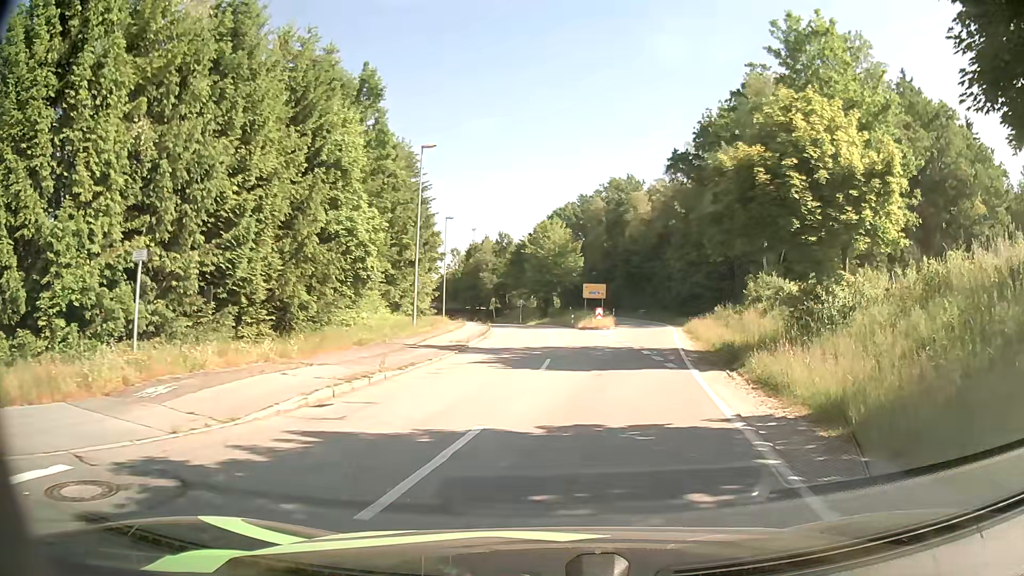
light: Day
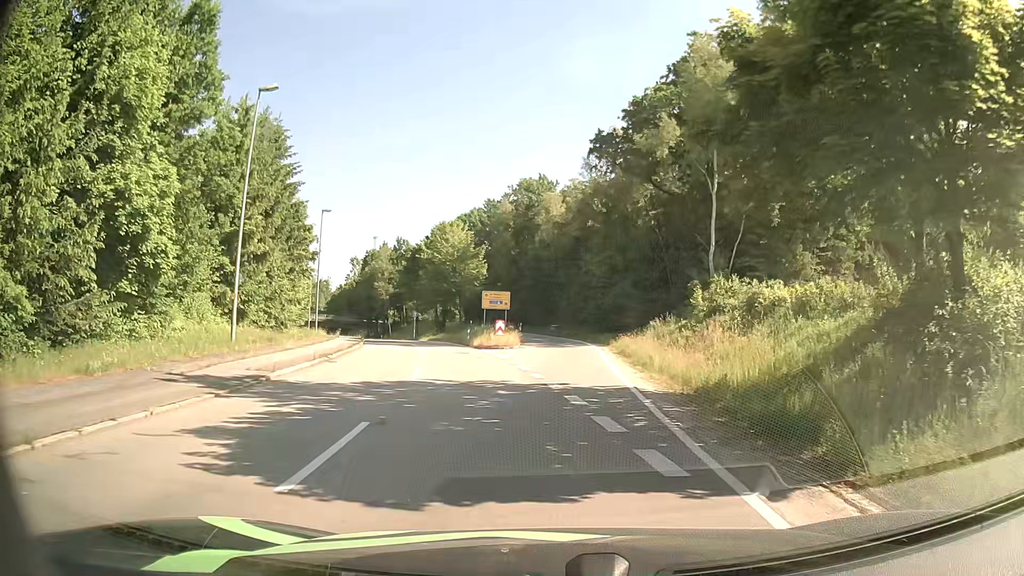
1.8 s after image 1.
(+1.1, +11.6) m; +9°
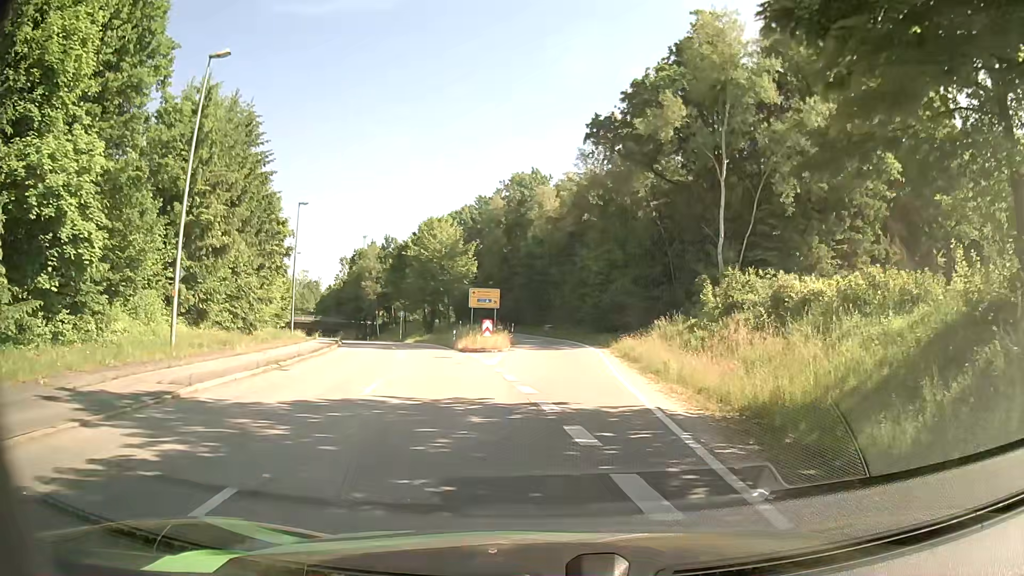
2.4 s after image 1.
(-0.1, +4.1) m; 0°
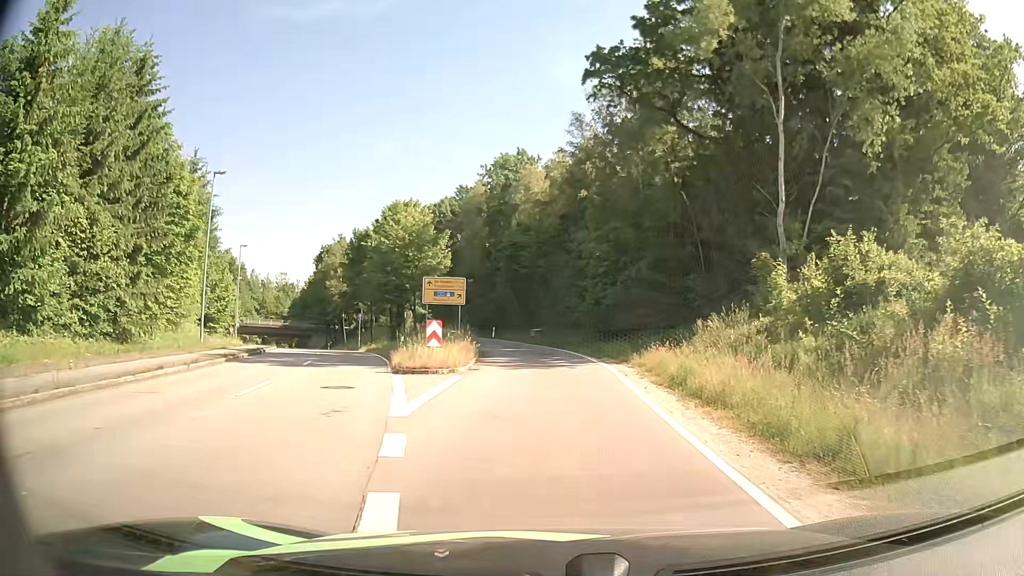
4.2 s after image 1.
(+0.1, +12.9) m; +1°
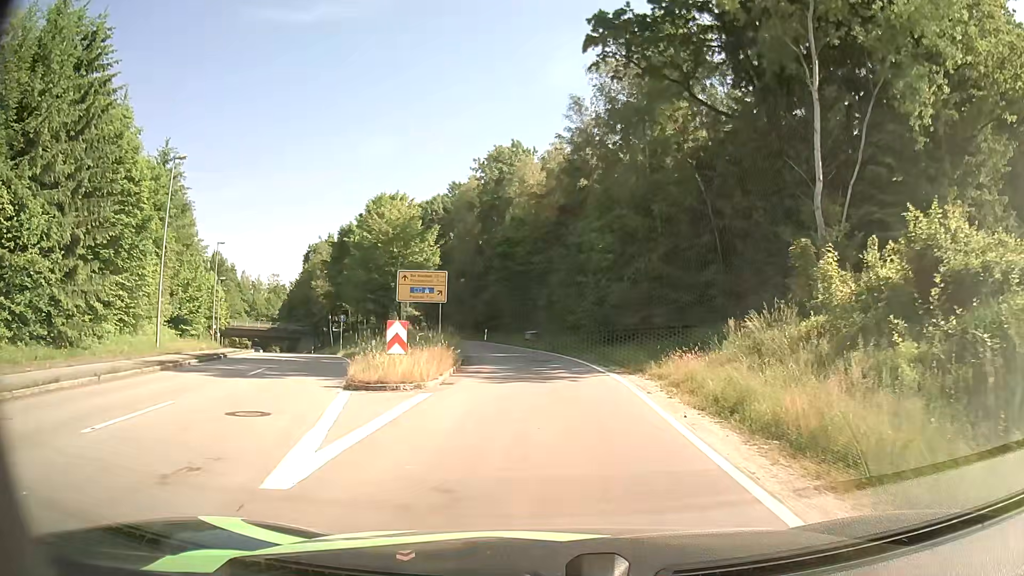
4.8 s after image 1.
(0.0, +4.7) m; 0°
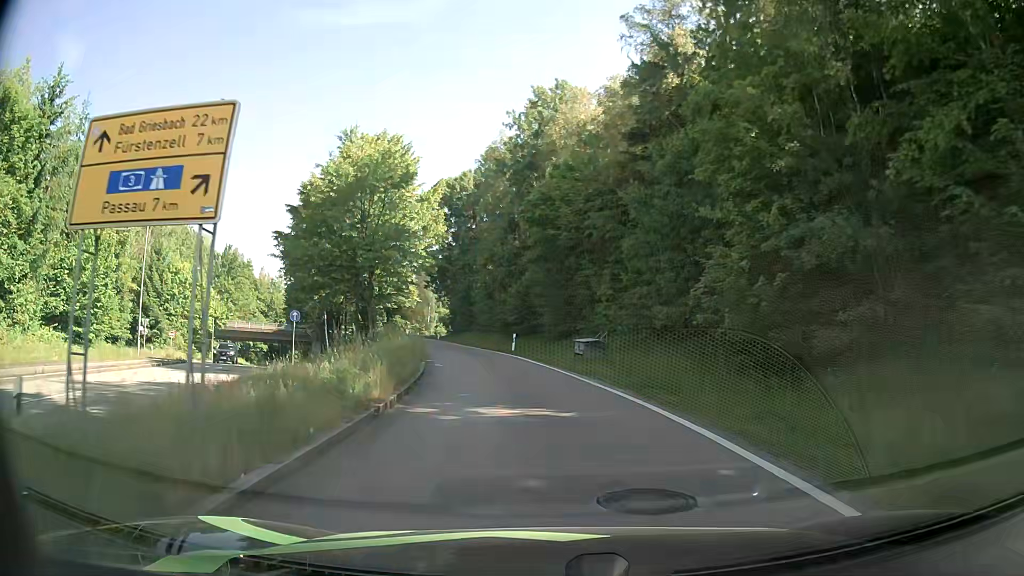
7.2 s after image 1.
(-0.6, +20.9) m; -5°
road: secondary_link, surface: asphalt
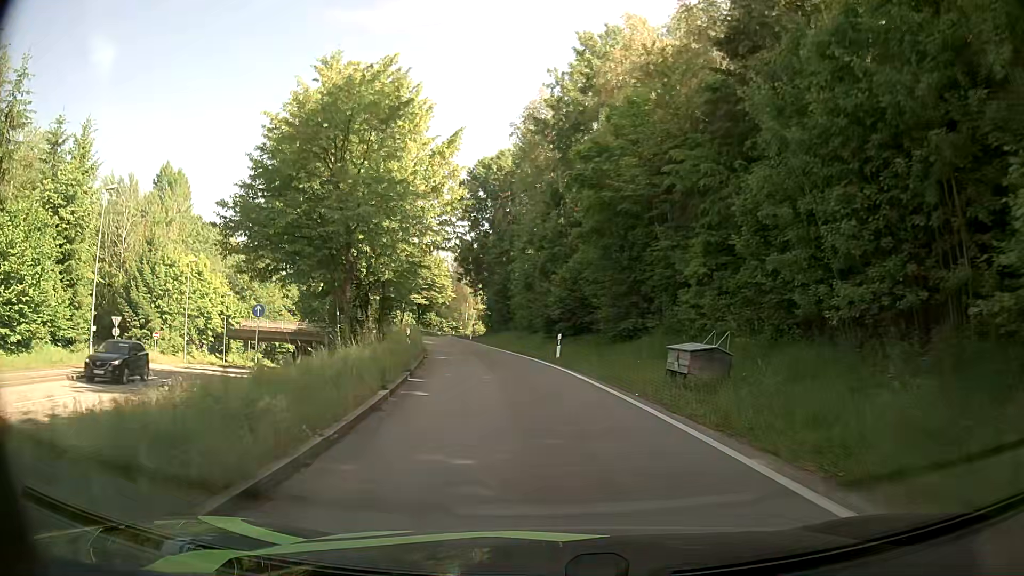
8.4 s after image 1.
(-0.4, +10.9) m; -4°
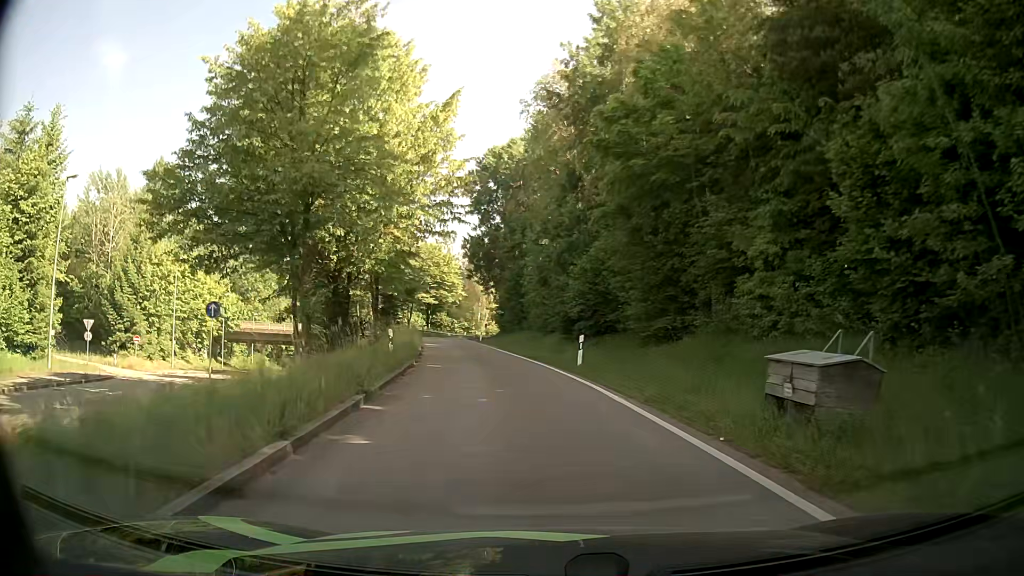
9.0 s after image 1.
(-0.1, +5.5) m; -2°
